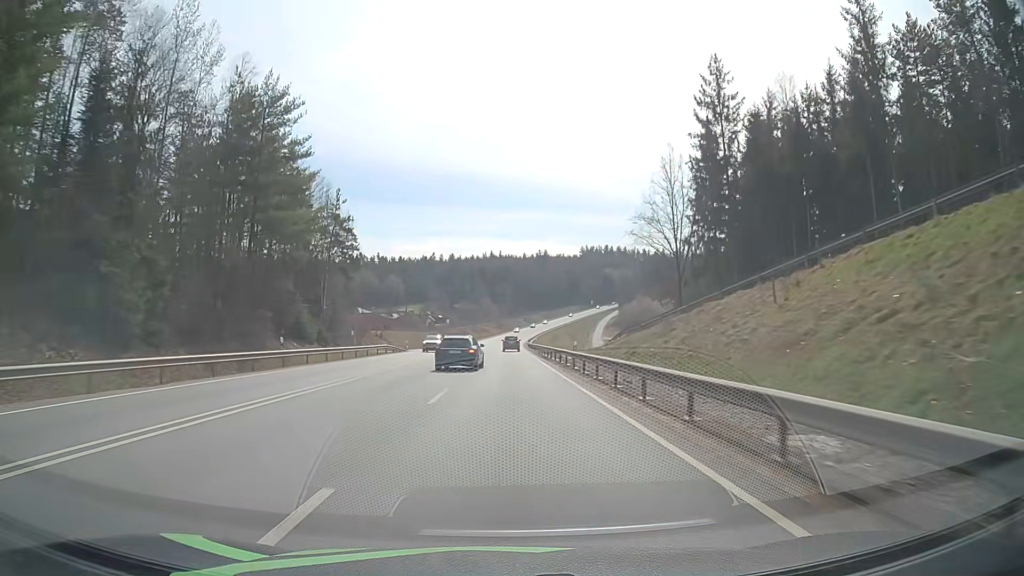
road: primary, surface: asphalt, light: Day
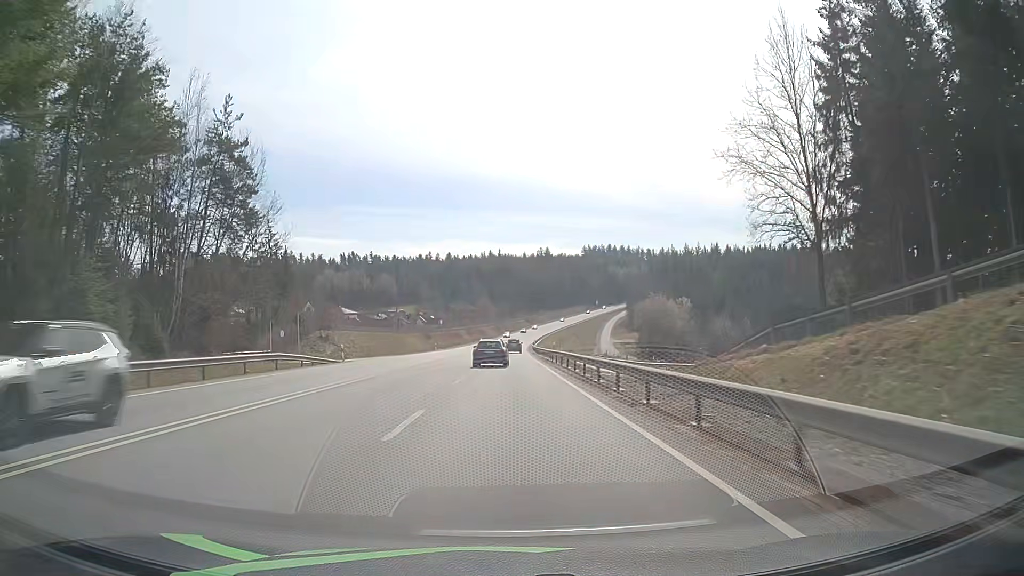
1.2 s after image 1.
(-0.1, +28.6) m; 0°
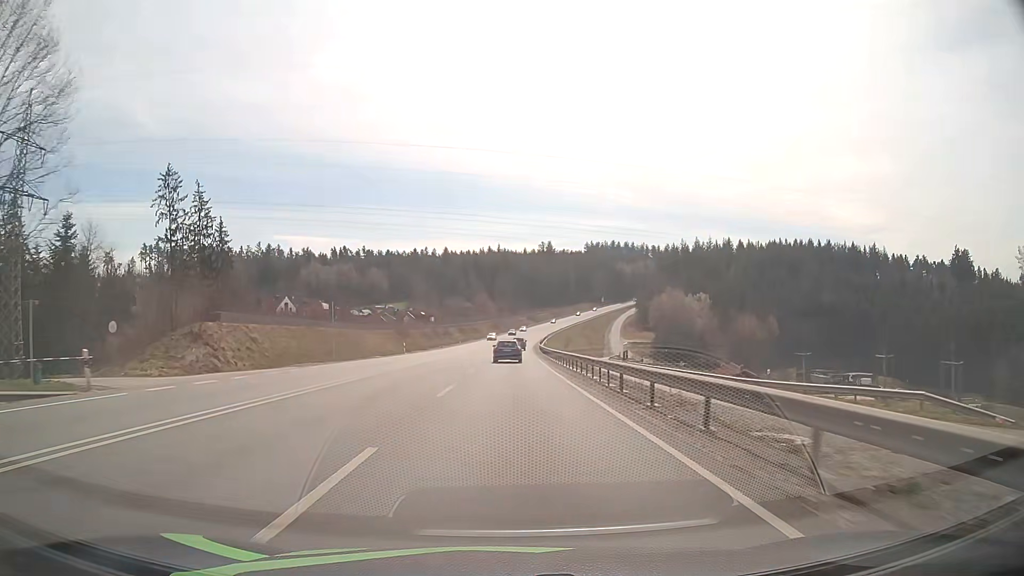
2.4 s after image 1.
(0.0, +28.4) m; 0°
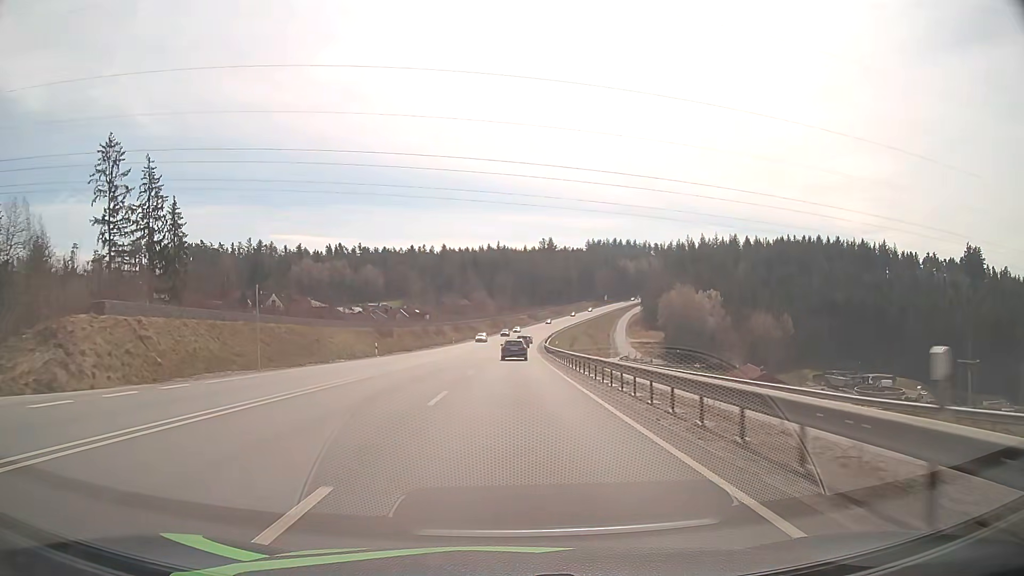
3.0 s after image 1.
(0.0, +14.2) m; 0°
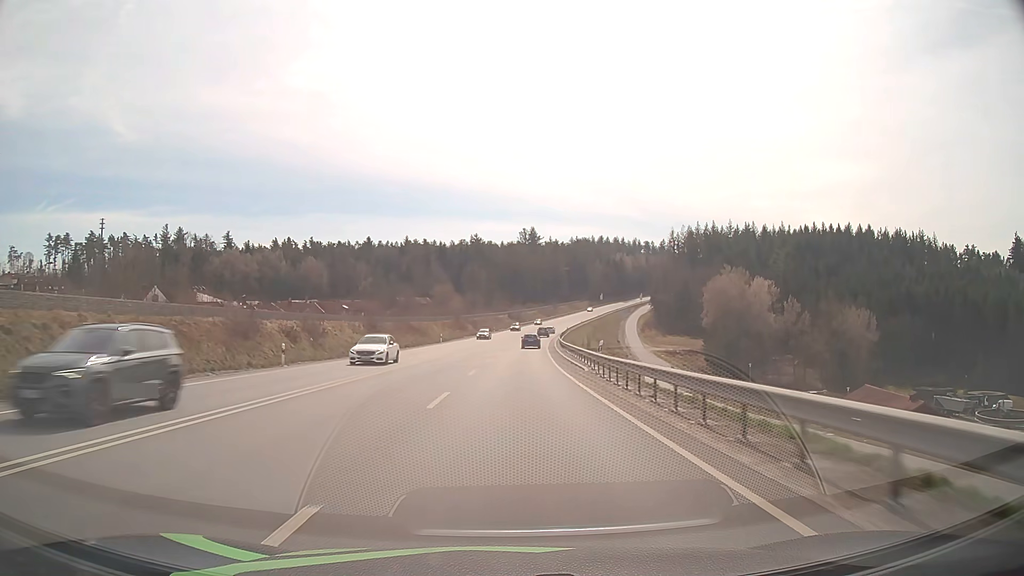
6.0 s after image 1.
(+1.3, +71.4) m; +2°
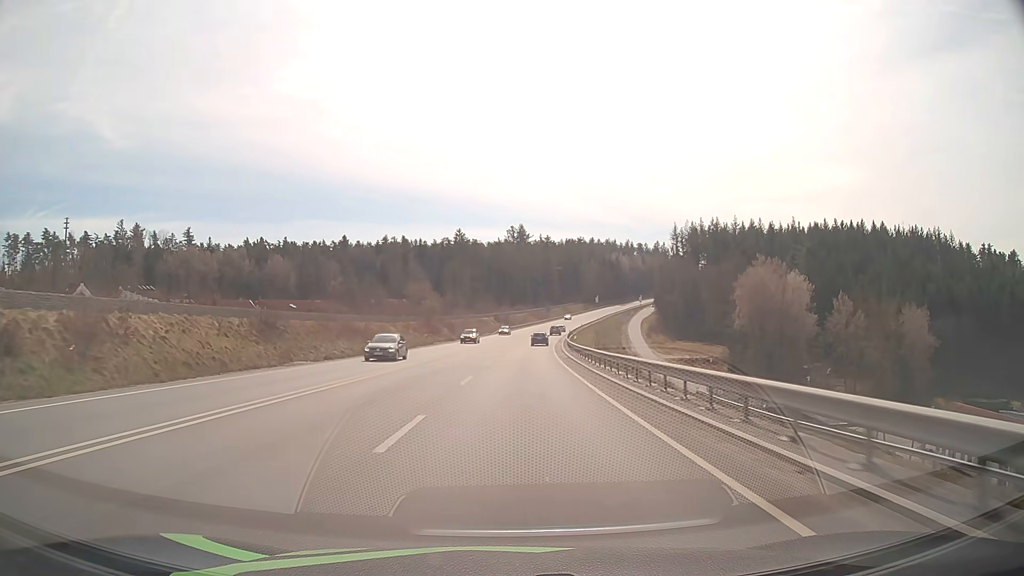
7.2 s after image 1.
(+0.3, +29.1) m; +1°
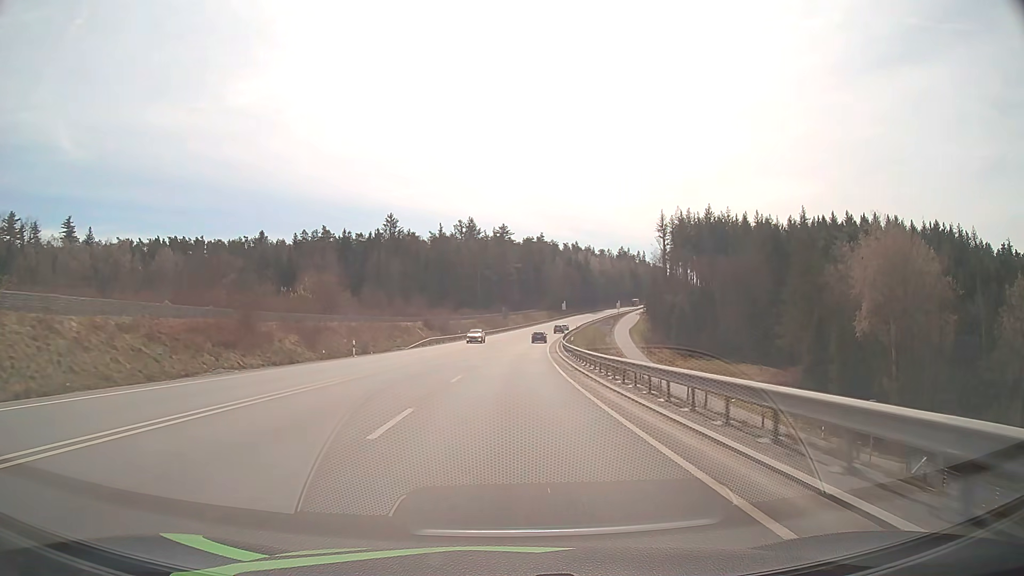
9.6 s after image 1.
(+2.0, +58.5) m; +4°
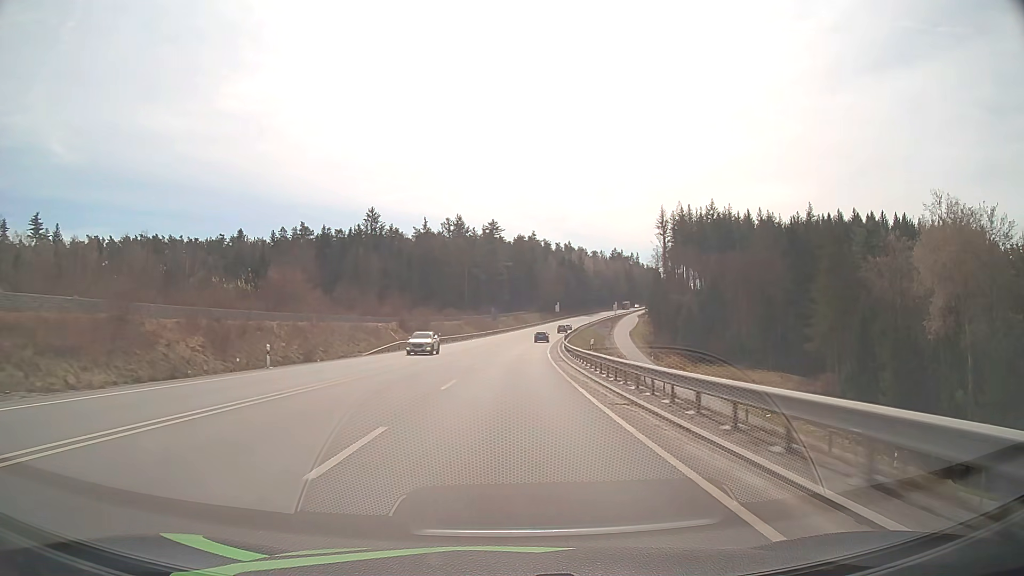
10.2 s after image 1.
(+0.1, +14.6) m; +1°
(0, +10) (0, +20) (0, +30) (+1, +40) (+1, +50) (+2, +60) (+3, +70) (+3, +80) (+4, +90) (+6, +100) m
